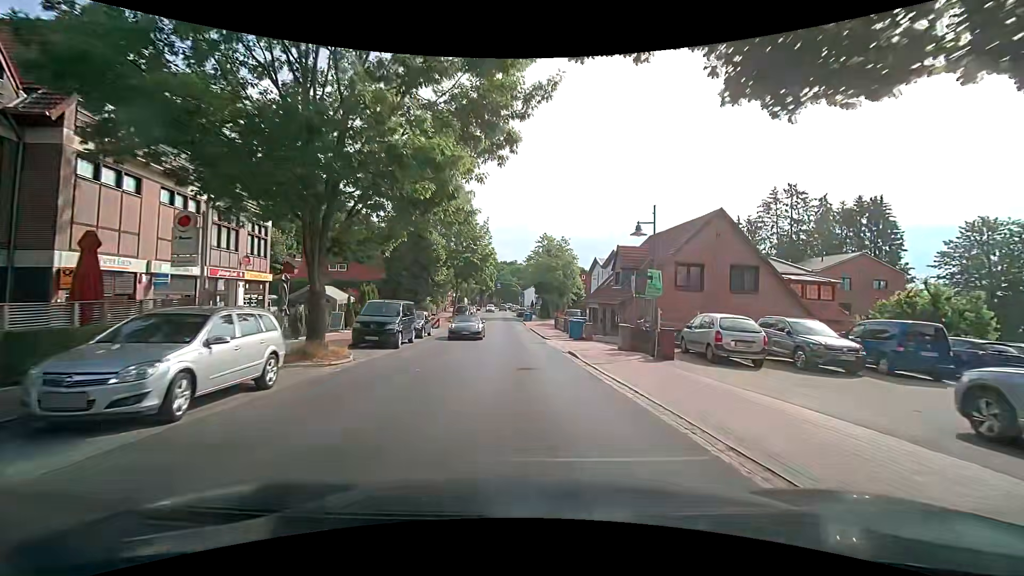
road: secondary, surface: asphalt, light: Day
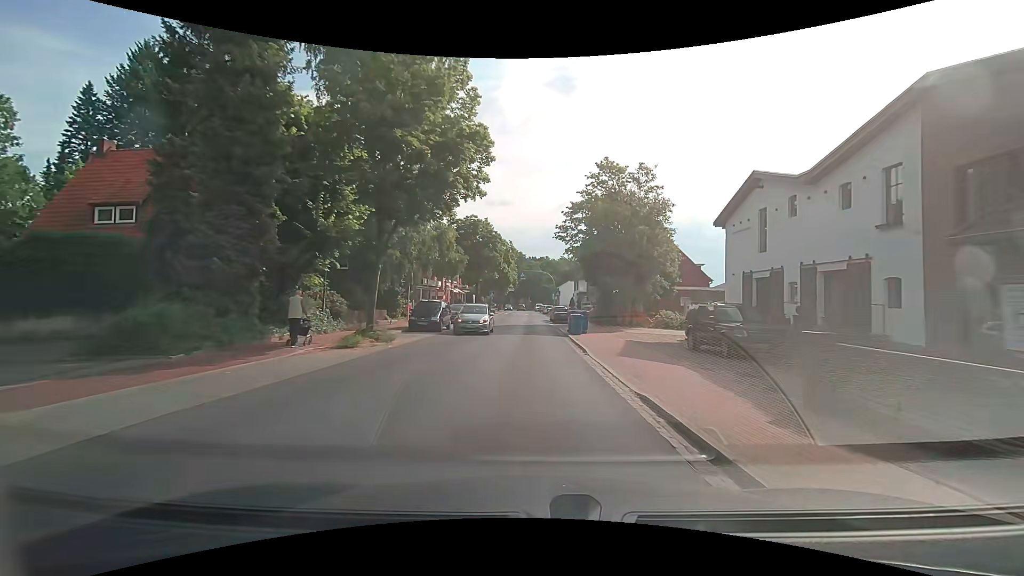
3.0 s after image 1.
(-1.0, +35.1) m; -3°
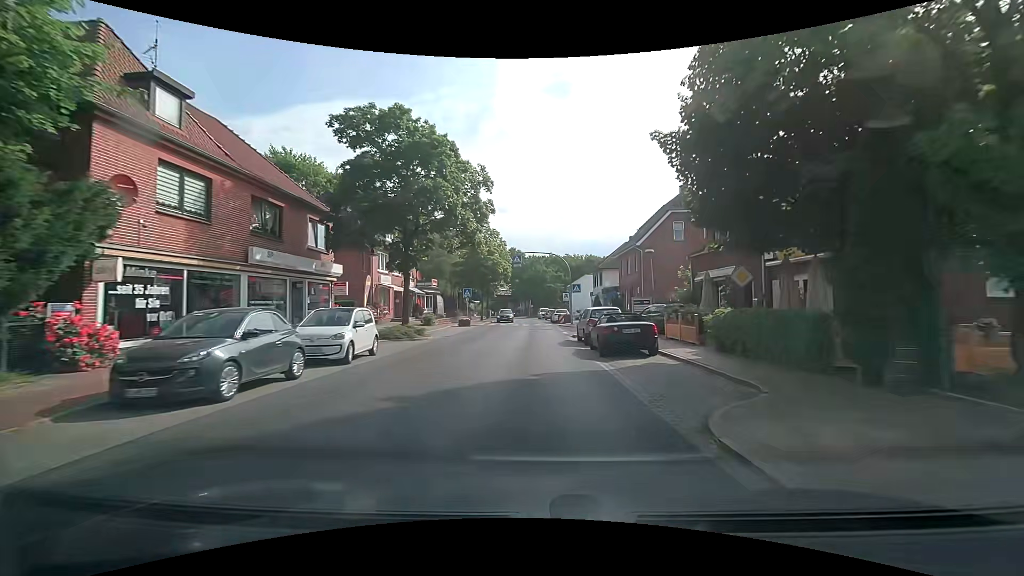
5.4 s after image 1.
(-0.2, +29.5) m; 0°
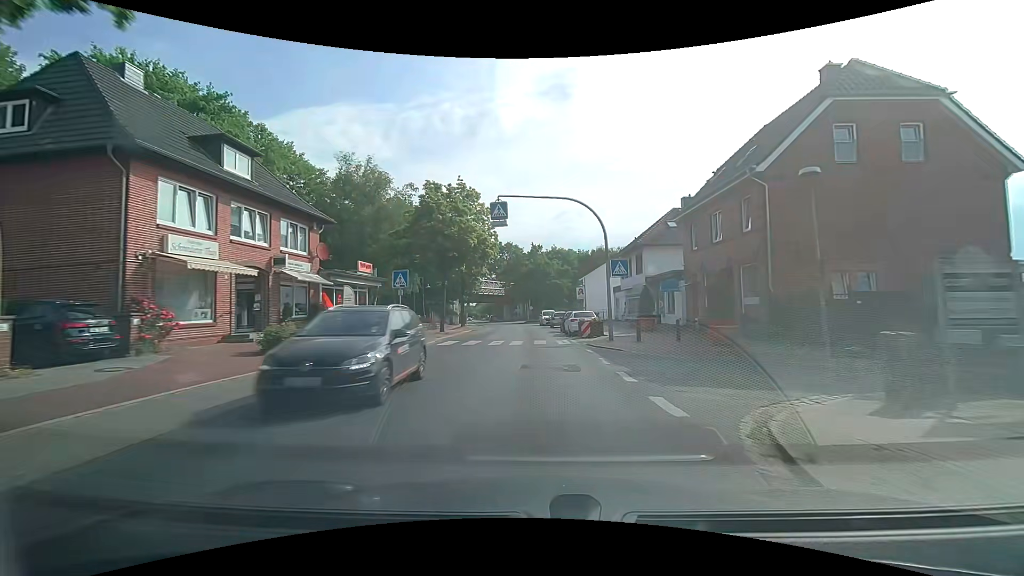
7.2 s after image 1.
(-0.2, +22.4) m; 0°
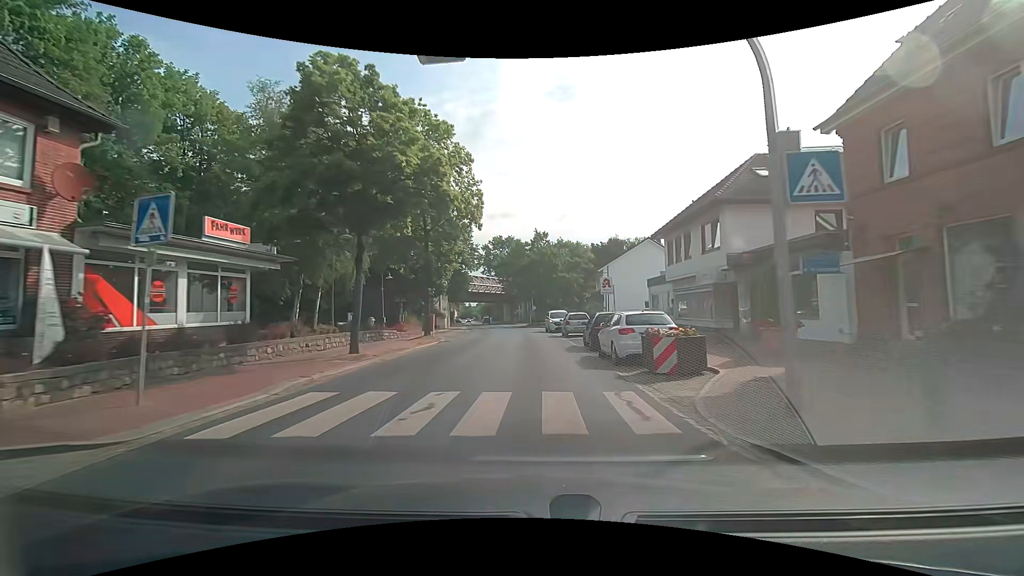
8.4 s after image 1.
(-0.1, +14.9) m; -1°
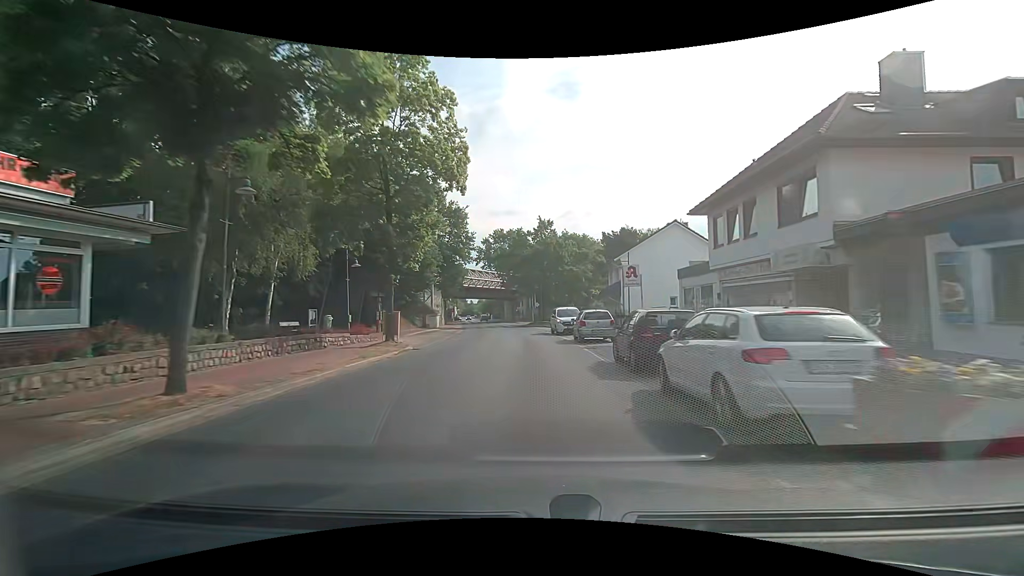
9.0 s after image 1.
(0.0, +7.5) m; 0°
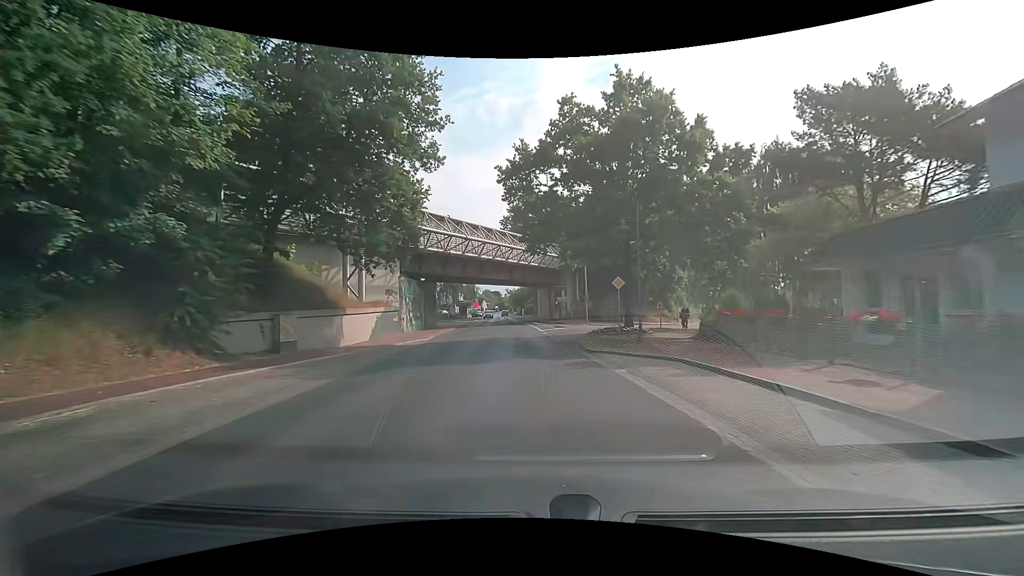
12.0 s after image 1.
(-1.5, +37.5) m; -4°
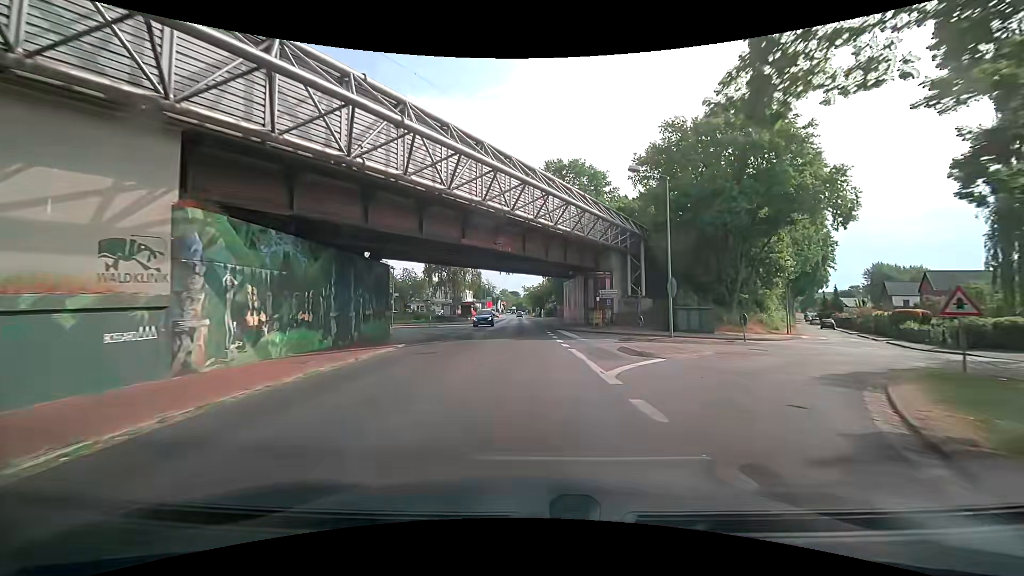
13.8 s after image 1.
(-0.5, +22.8) m; -3°
(0, +10) (0, +20) (0, +30) (0, +40) (+1, +50) (+1, +60) (+1, +70) (+1, +80) (+1, +90) (+1, +100) m
